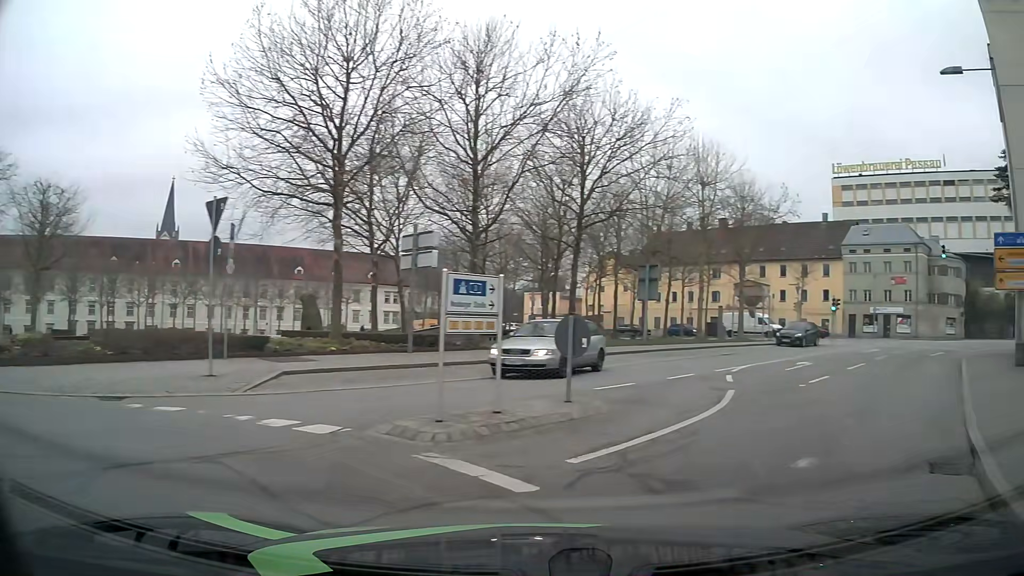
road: residential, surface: asphalt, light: Day
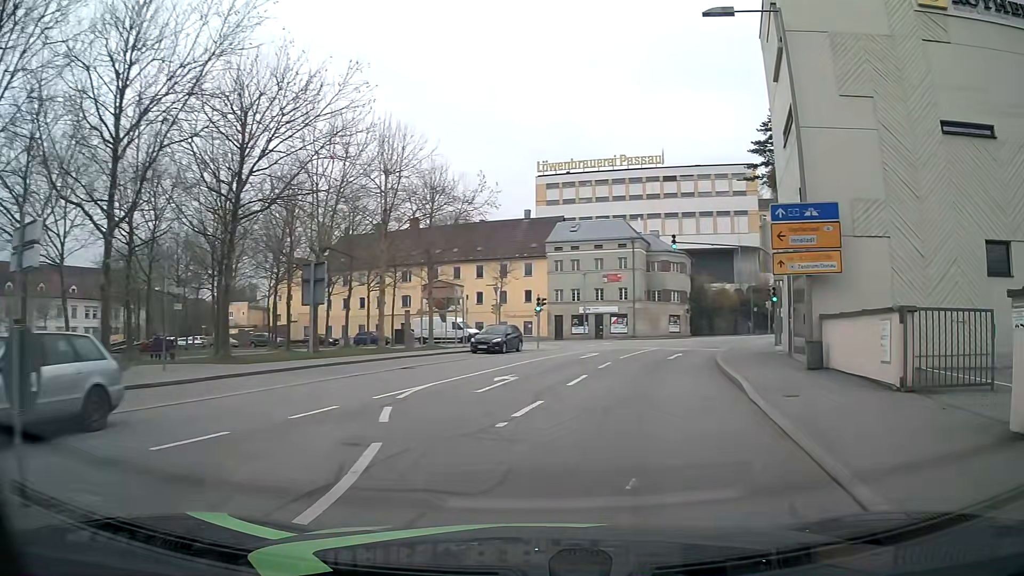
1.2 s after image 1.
(+1.4, +5.3) m; +27°
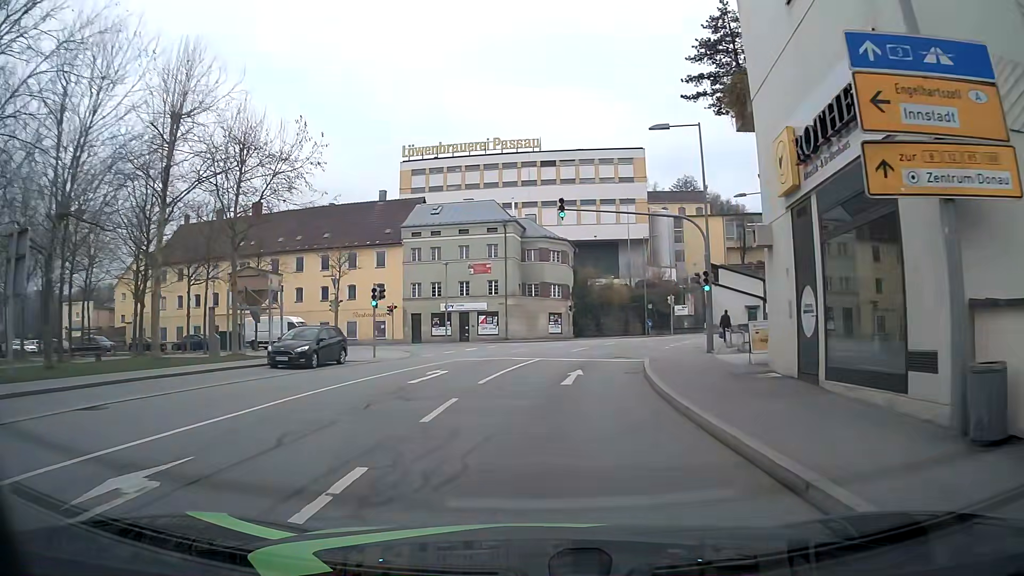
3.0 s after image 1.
(+1.3, +11.7) m; +10°
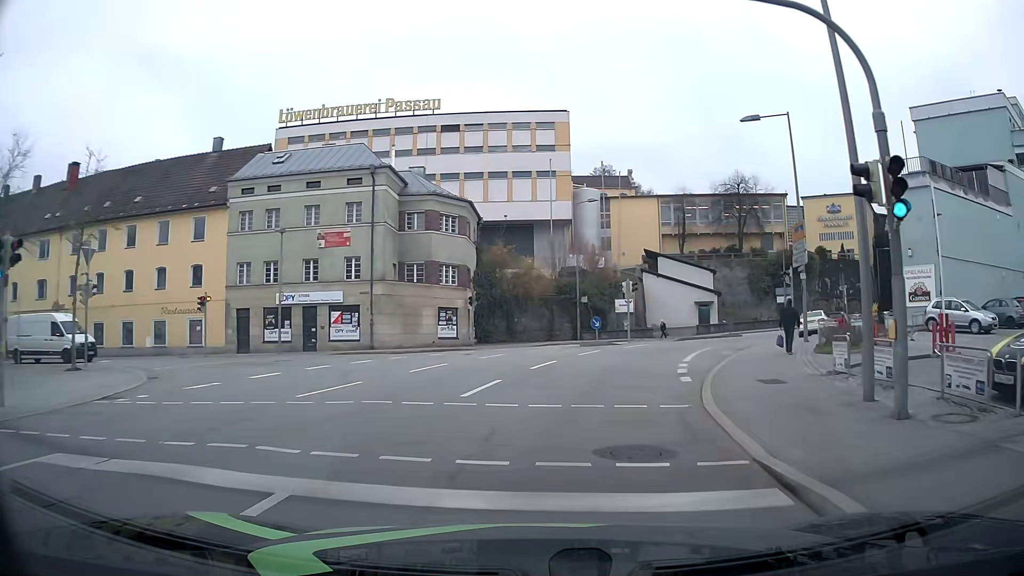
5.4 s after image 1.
(+1.0, +20.0) m; +7°
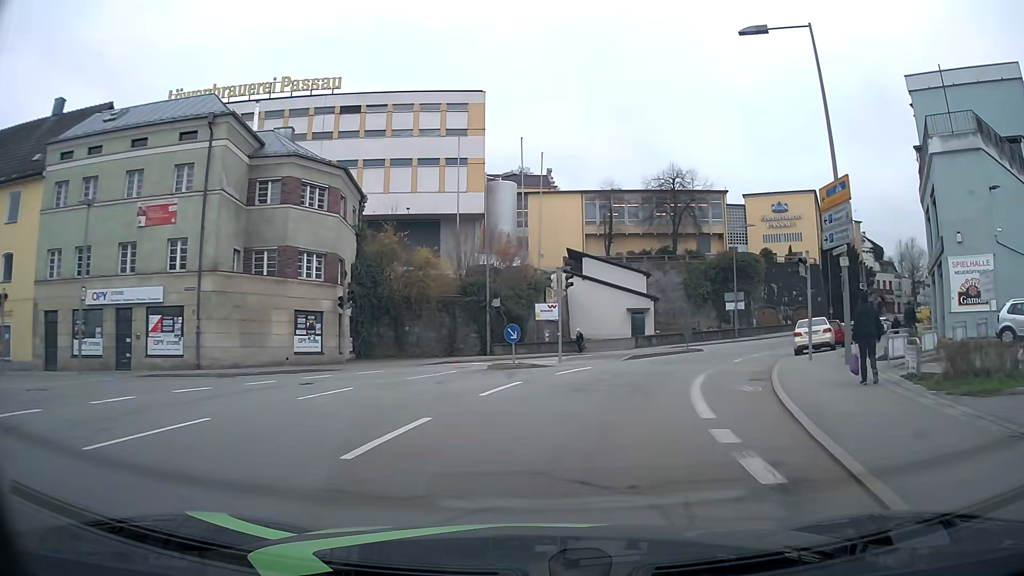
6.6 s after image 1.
(+0.8, +11.2) m; +8°
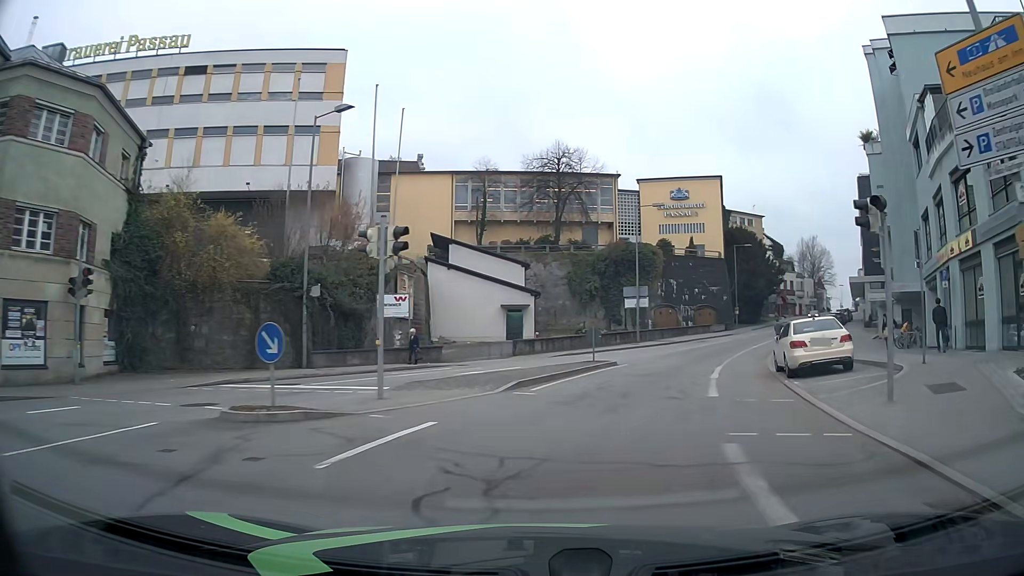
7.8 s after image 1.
(+1.1, +11.7) m; +11°
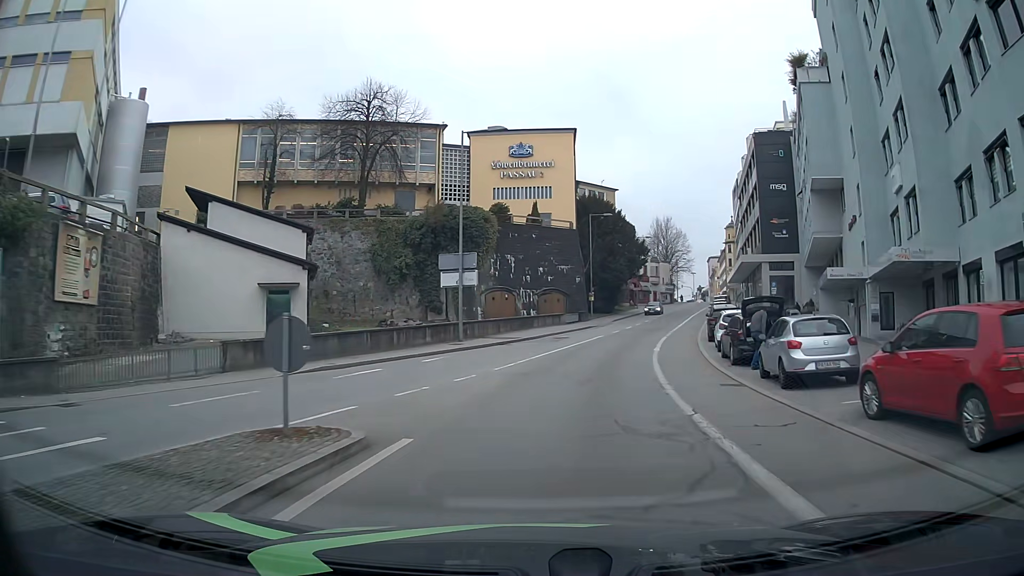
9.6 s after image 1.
(+2.7, +17.8) m; +15°
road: tertiary
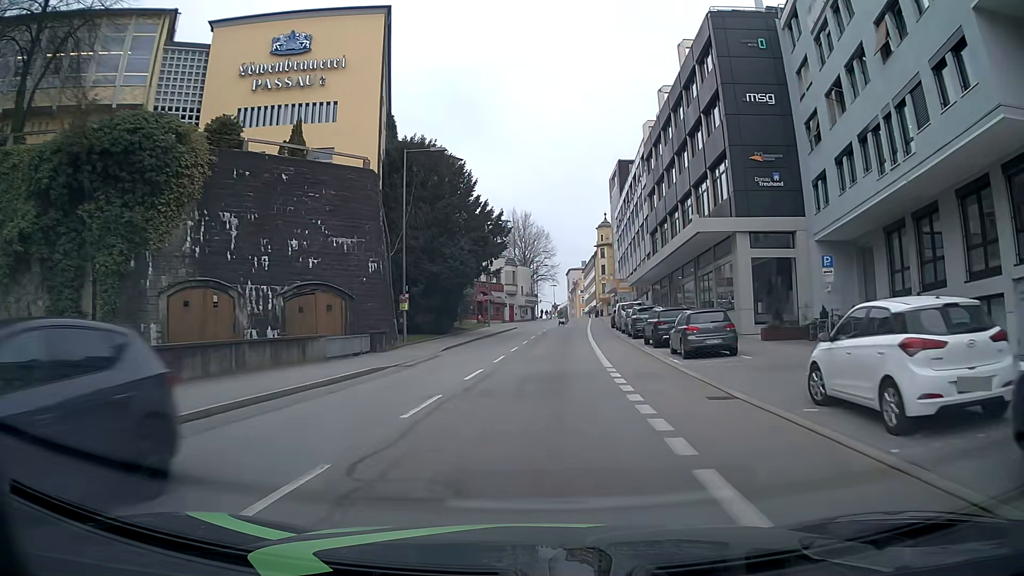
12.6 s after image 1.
(+4.1, +30.9) m; +13°
(0, +10) (0, +20) (+1, +30) (+2, +40) (+2, +50) (+3, +60) (+4, +70) (+4, +80) (+5, +90) (+6, +100) m
